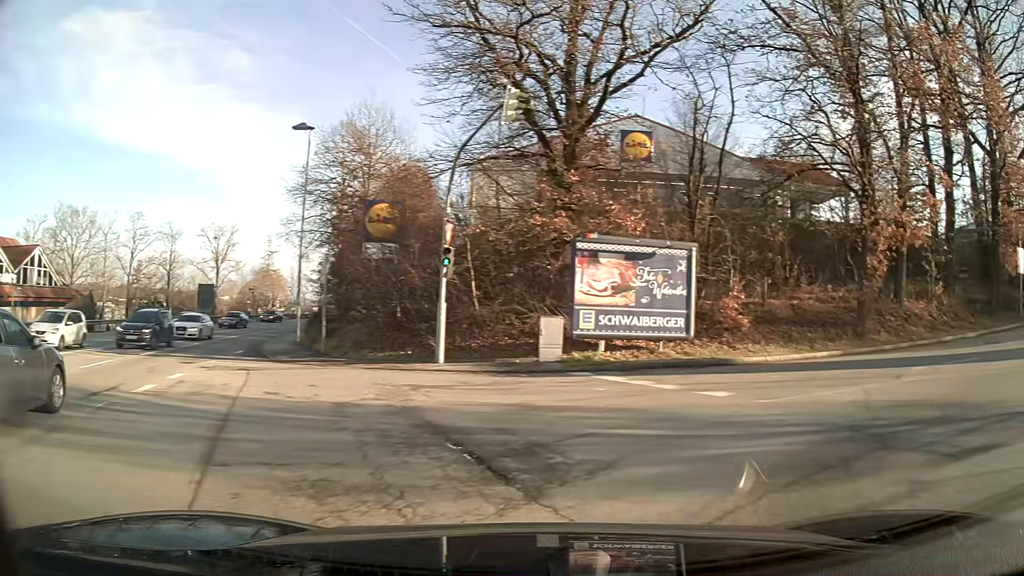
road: tertiary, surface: asphalt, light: Day
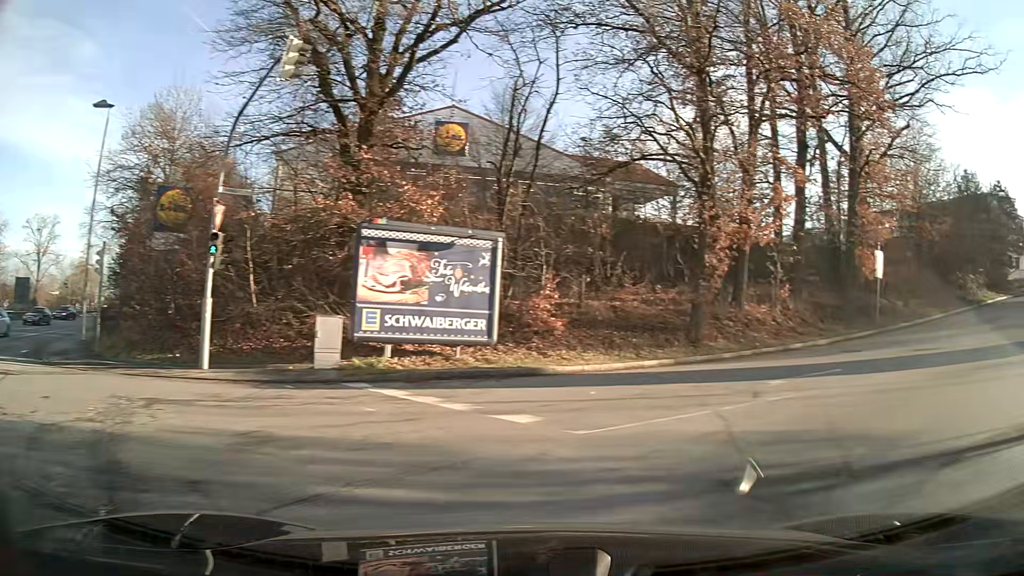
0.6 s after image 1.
(+0.4, +2.9) m; +15°
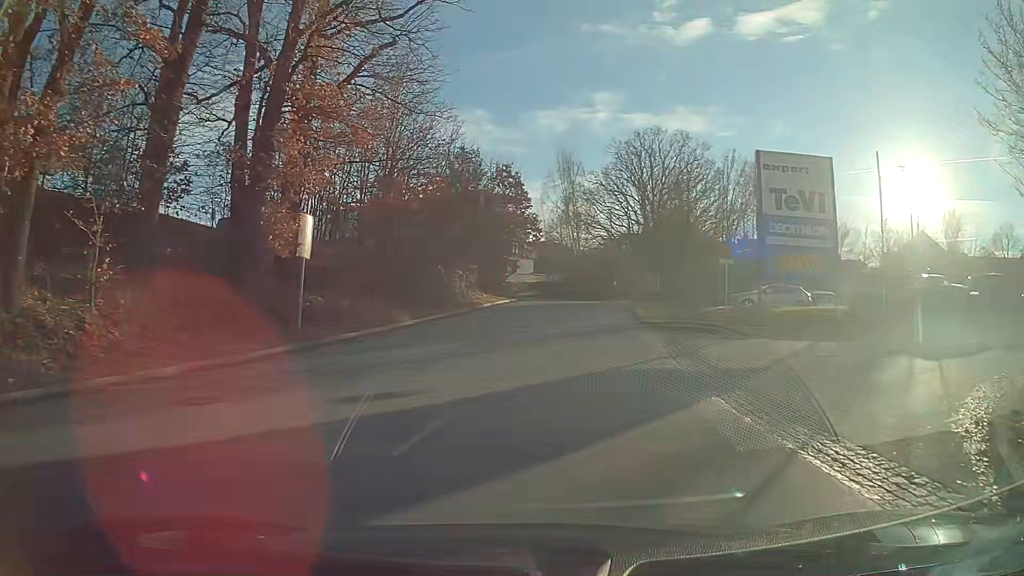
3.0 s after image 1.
(+6.0, +12.3) m; +39°
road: residential
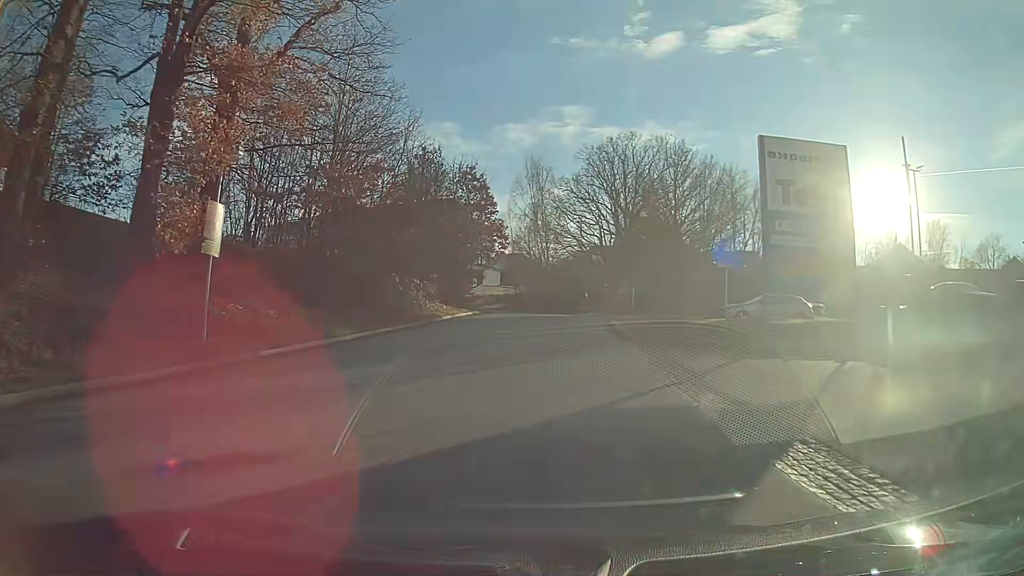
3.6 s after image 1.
(+0.1, +4.2) m; +2°
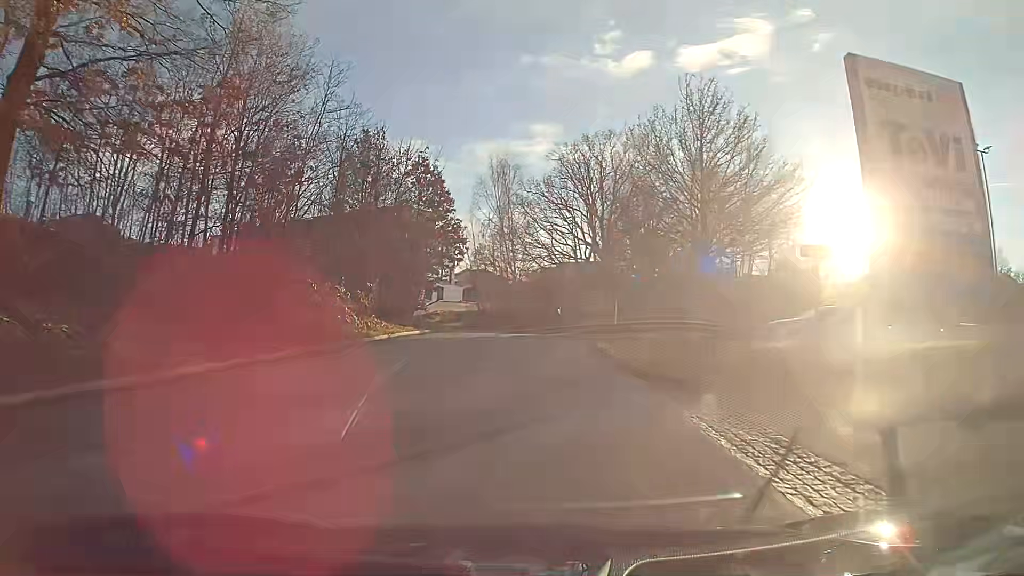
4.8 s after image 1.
(+0.2, +9.3) m; +2°
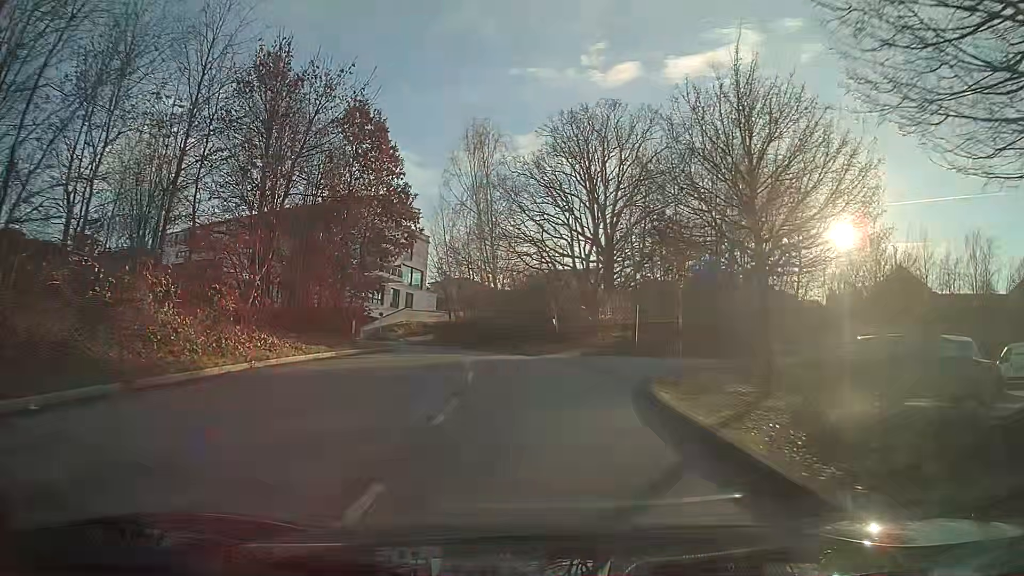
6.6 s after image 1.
(+0.2, +14.6) m; +2°
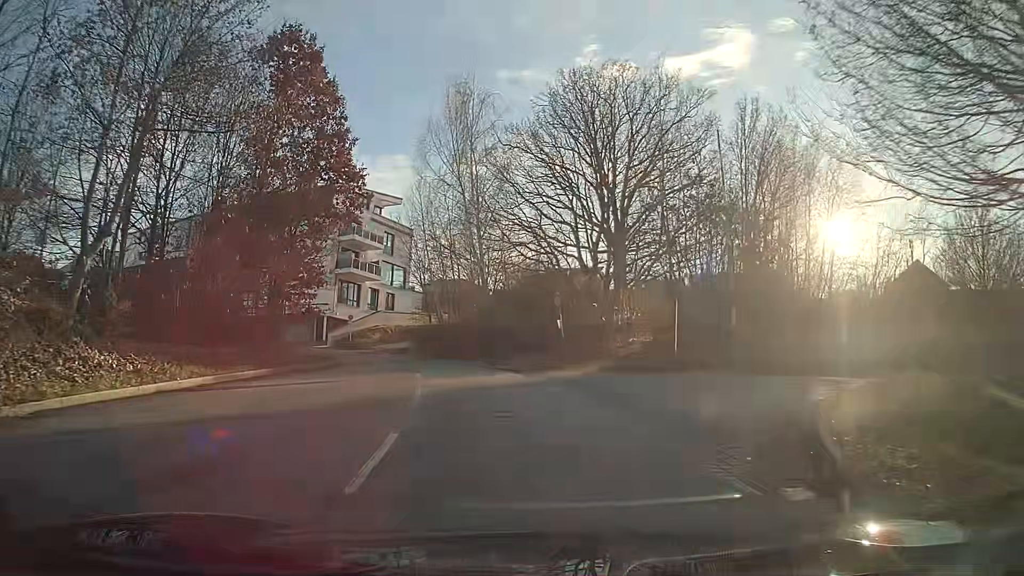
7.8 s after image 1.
(0.0, +9.5) m; 0°
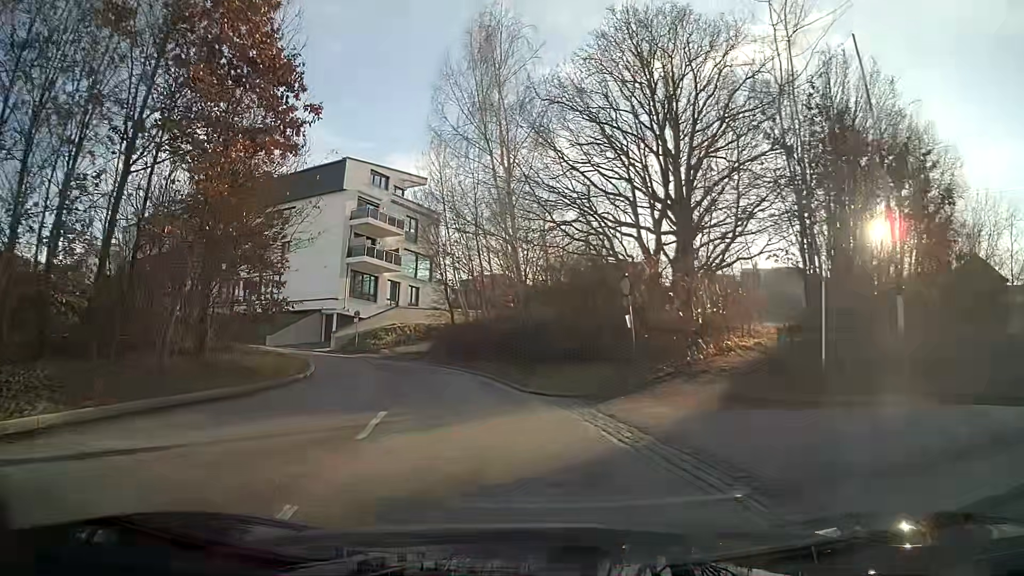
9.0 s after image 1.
(-0.3, +9.4) m; -5°
(-1, +10) (-2, +20) (-6, +29) (-12, +37) (-21, +42) (-29, +47) (-38, +52) (-47, +57) (-55, +62) (-63, +68) m
